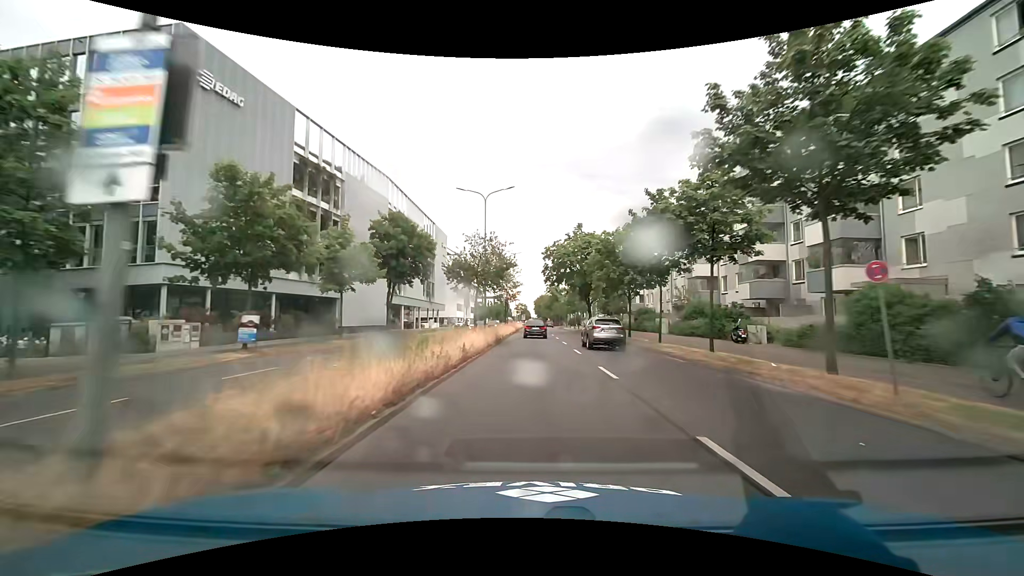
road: primary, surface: asphalt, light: Day
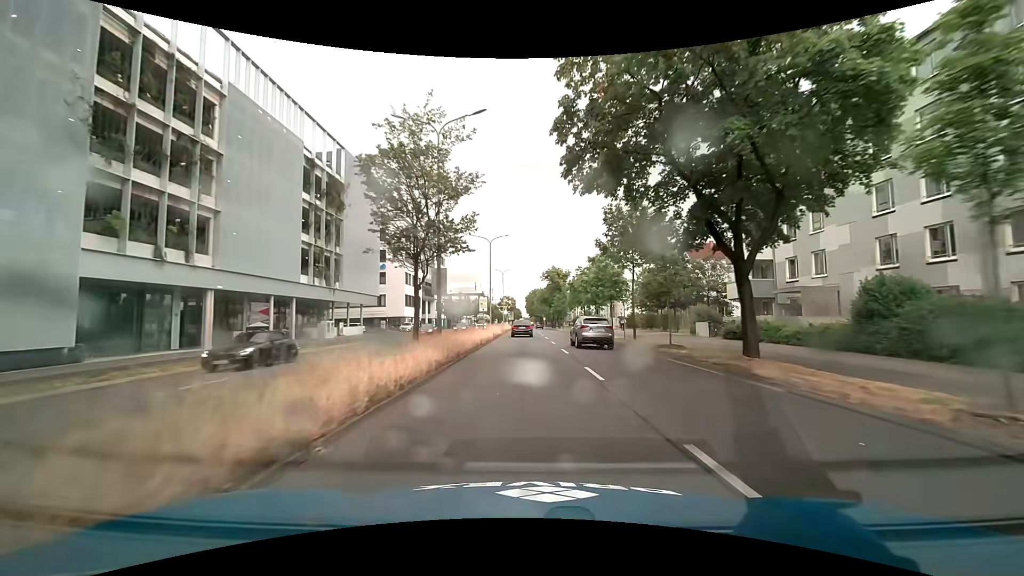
(+0.3, +45.6) m; +1°
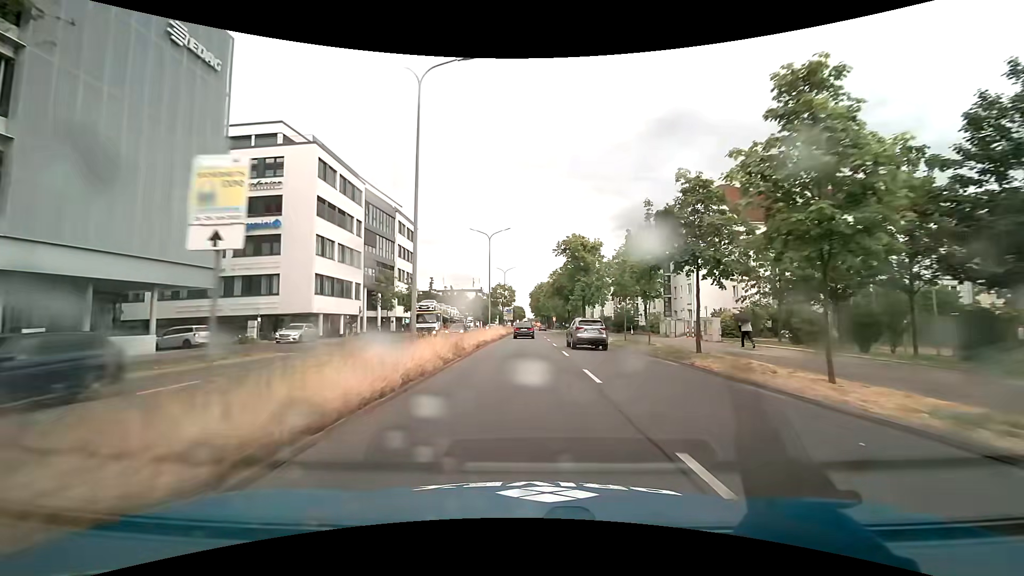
(-0.1, +36.5) m; -1°
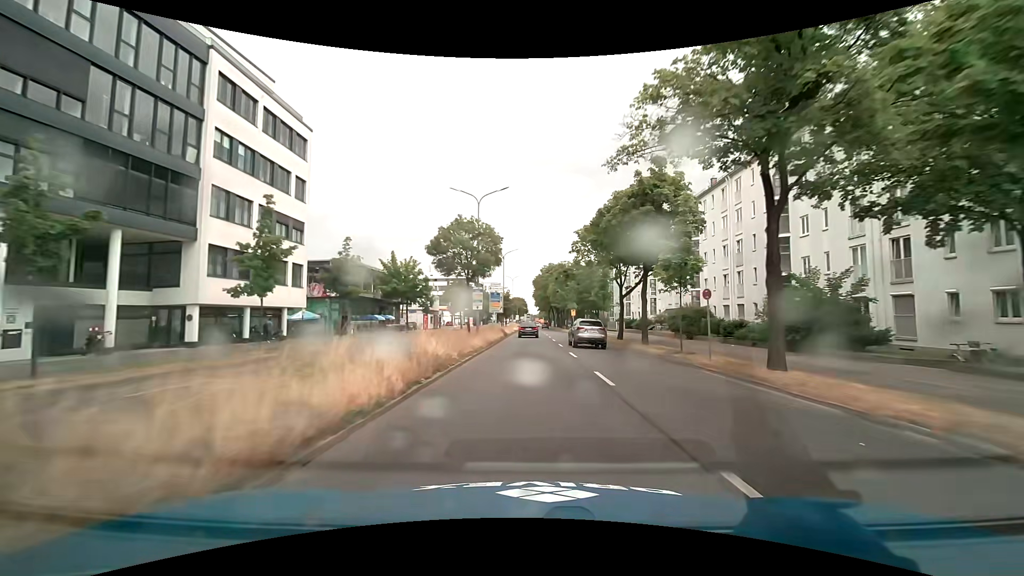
(-0.1, +45.7) m; 0°
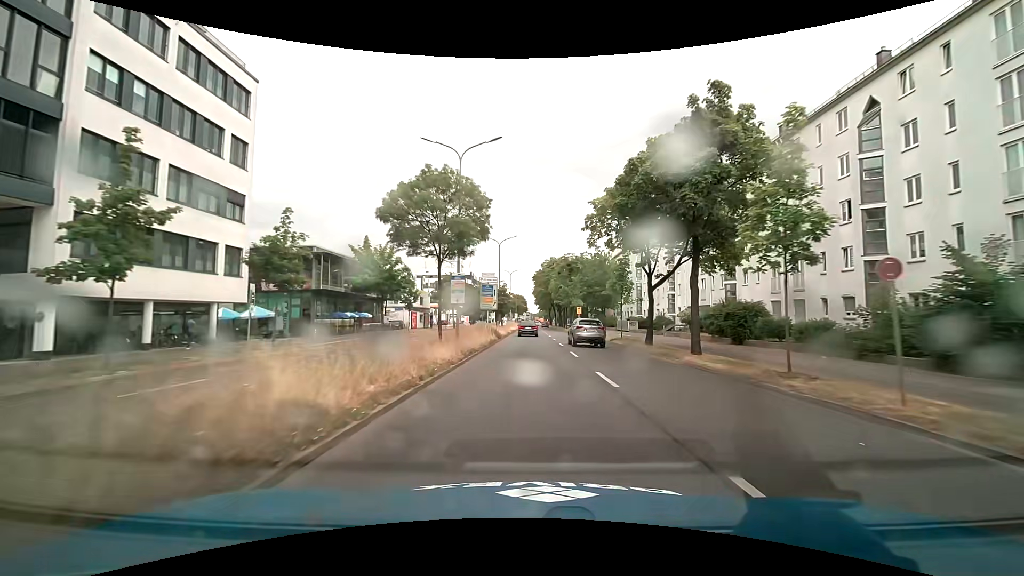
(0.0, +9.2) m; 0°
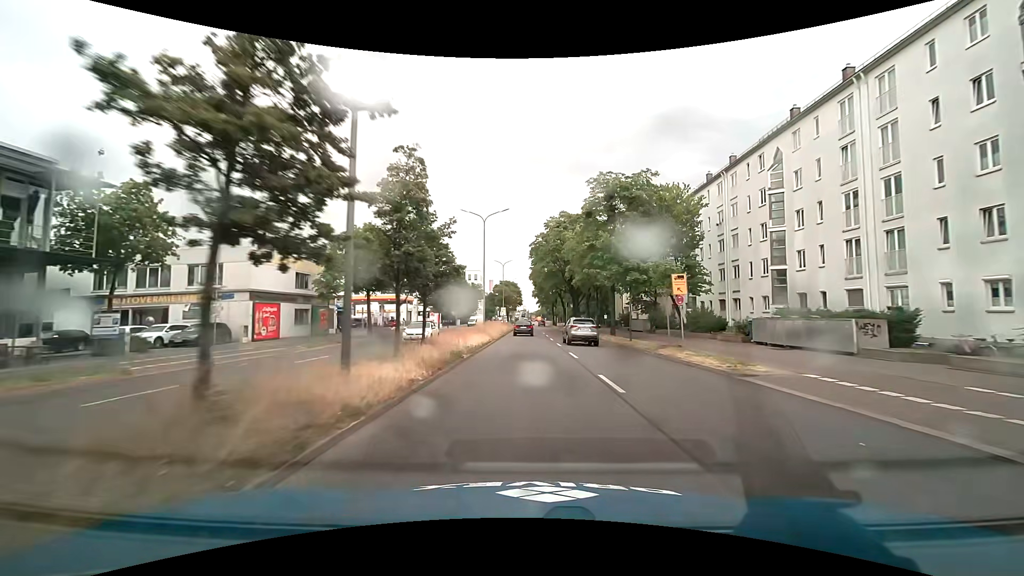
(+0.4, +45.9) m; +1°
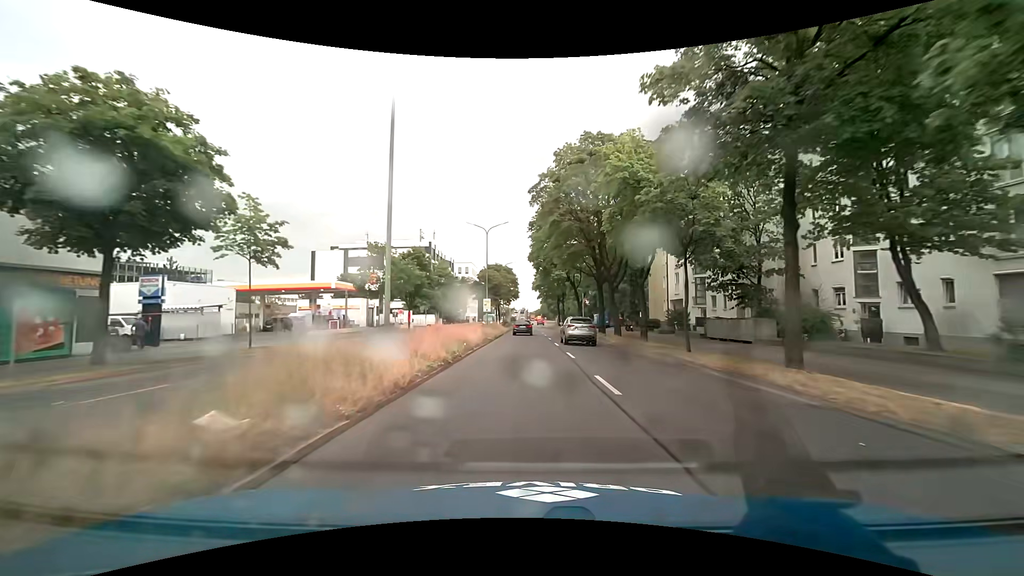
(0.0, +27.5) m; 0°
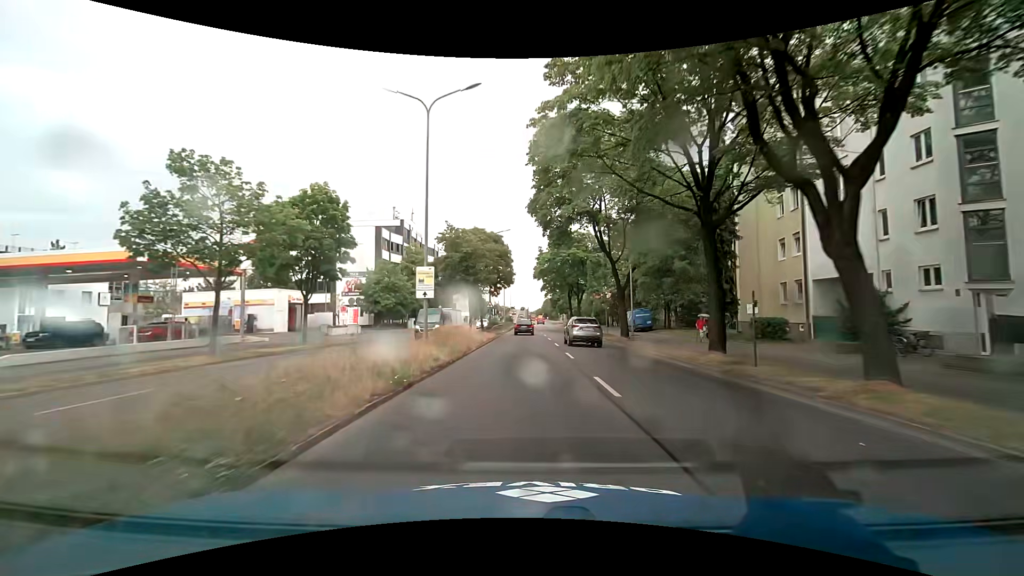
(-0.1, +27.4) m; -1°
(0, +10) (0, +20) (0, +30) (0, +40) (0, +50) (0, +60) (0, +70) (0, +80) (0, +90) (0, +100) m
